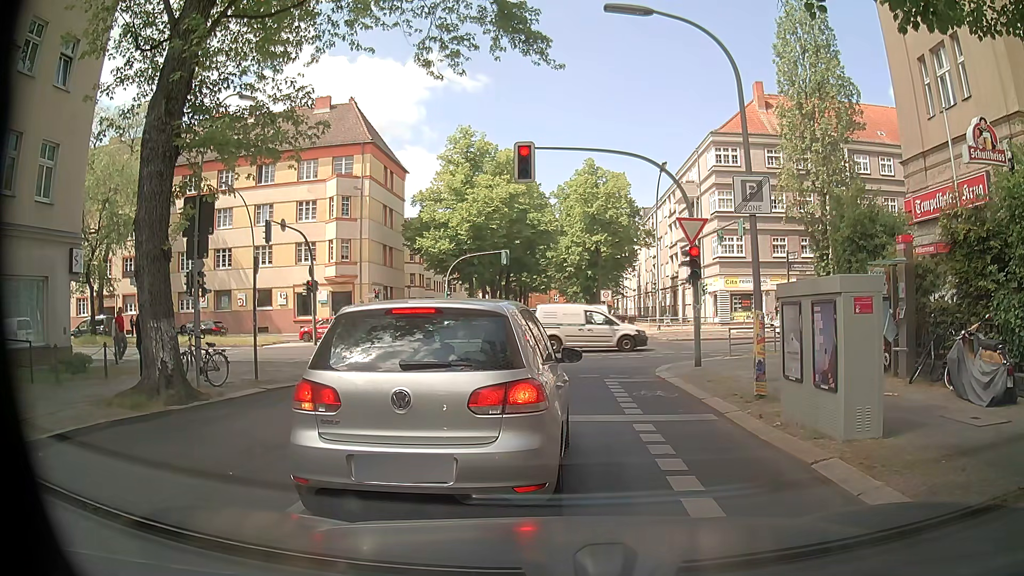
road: residential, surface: asphalt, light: Day
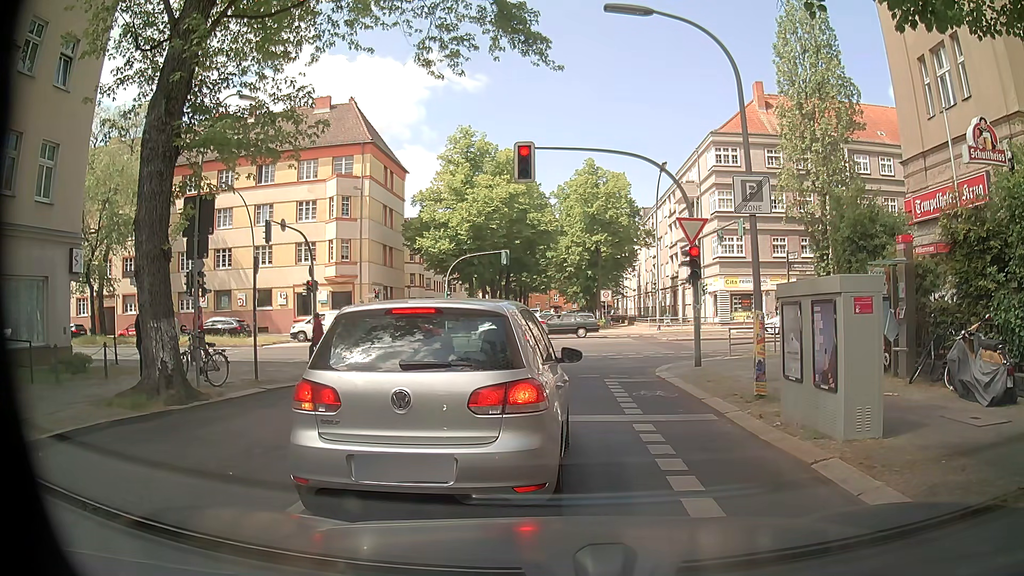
(0.0, 0.0) m; 0°
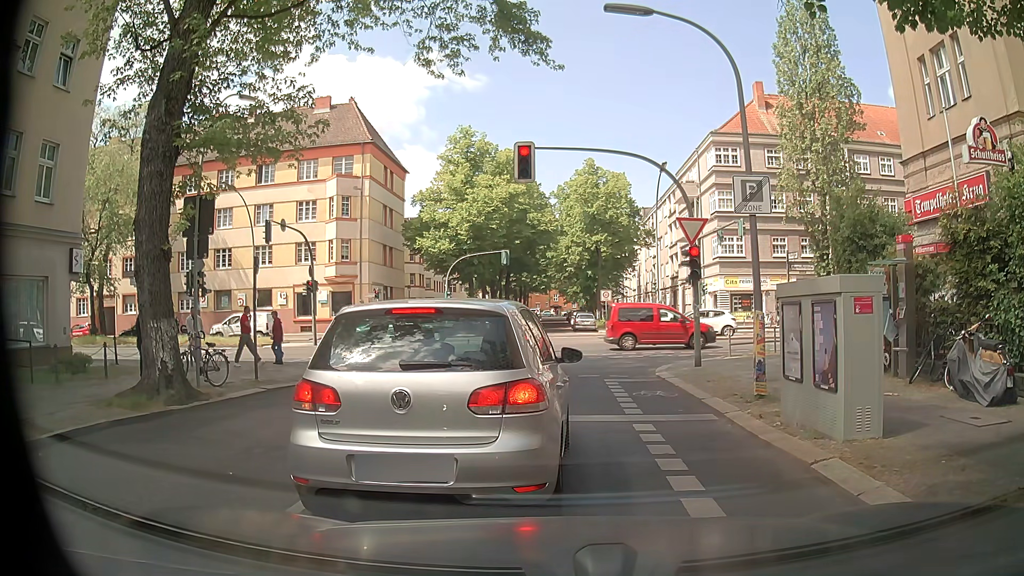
(0.0, 0.0) m; 0°
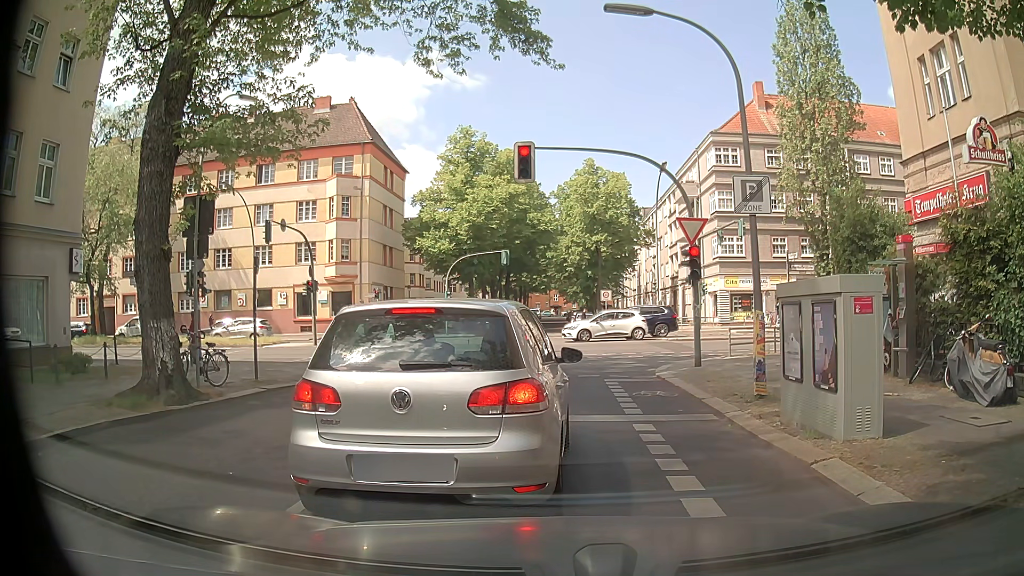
(0.0, 0.0) m; 0°
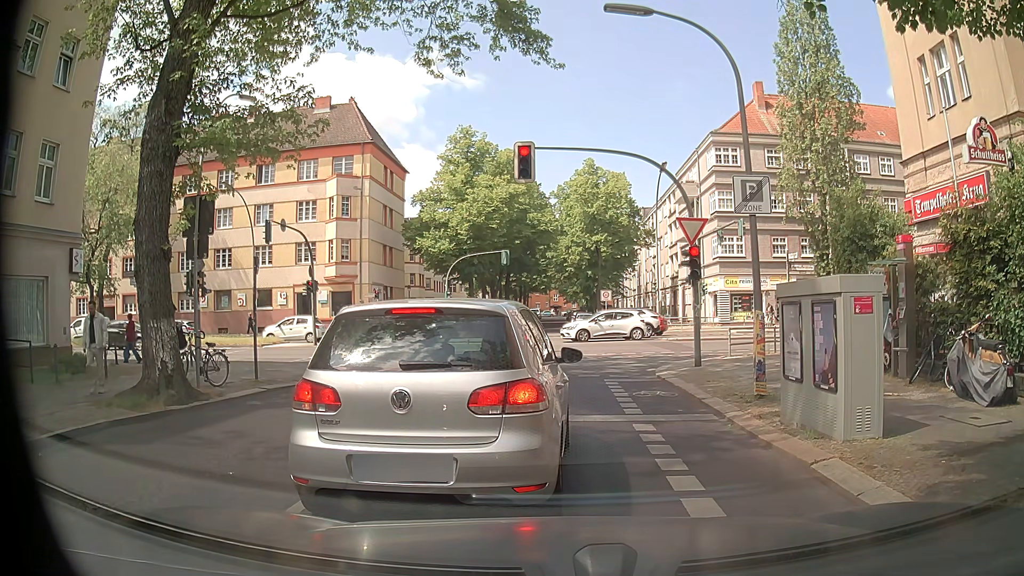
(0.0, 0.0) m; 0°
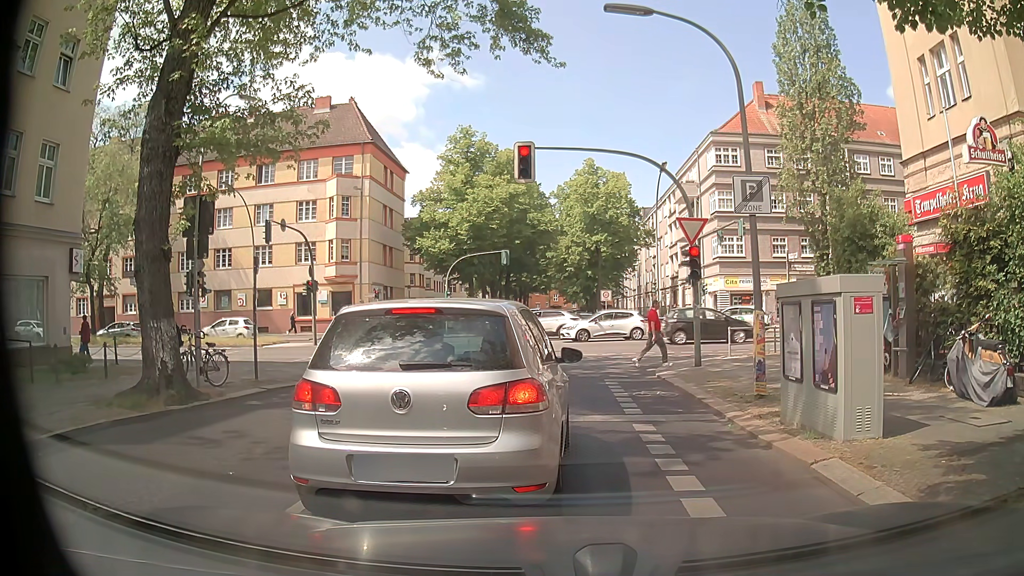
(0.0, 0.0) m; 0°
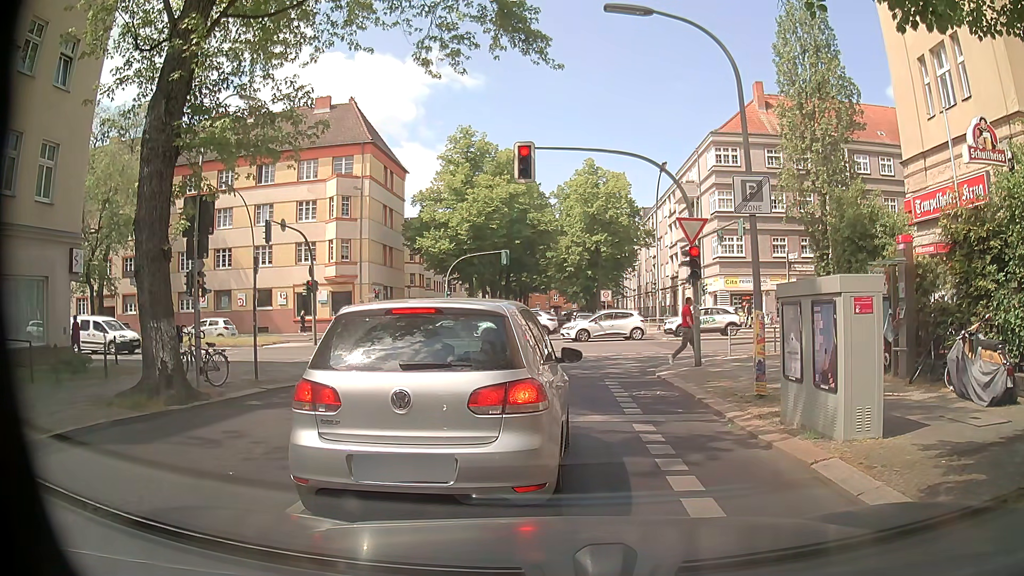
(0.0, 0.0) m; 0°
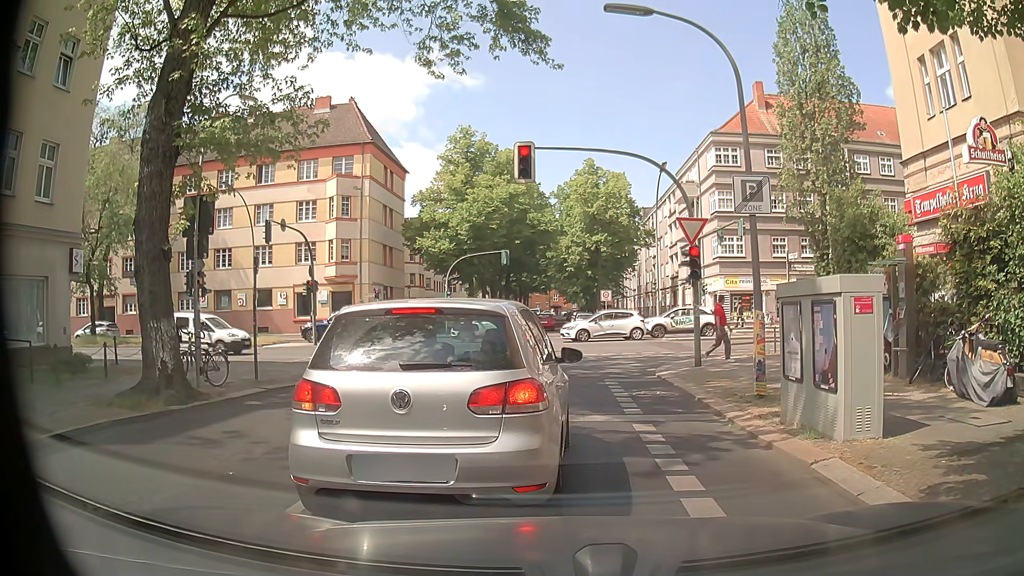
(0.0, 0.0) m; 0°
